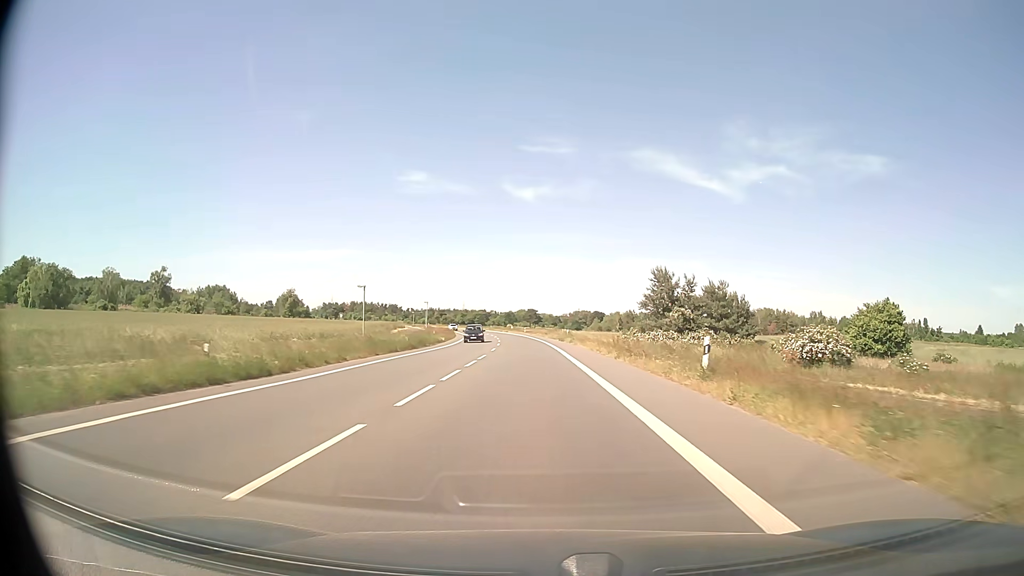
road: primary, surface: asphalt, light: Day
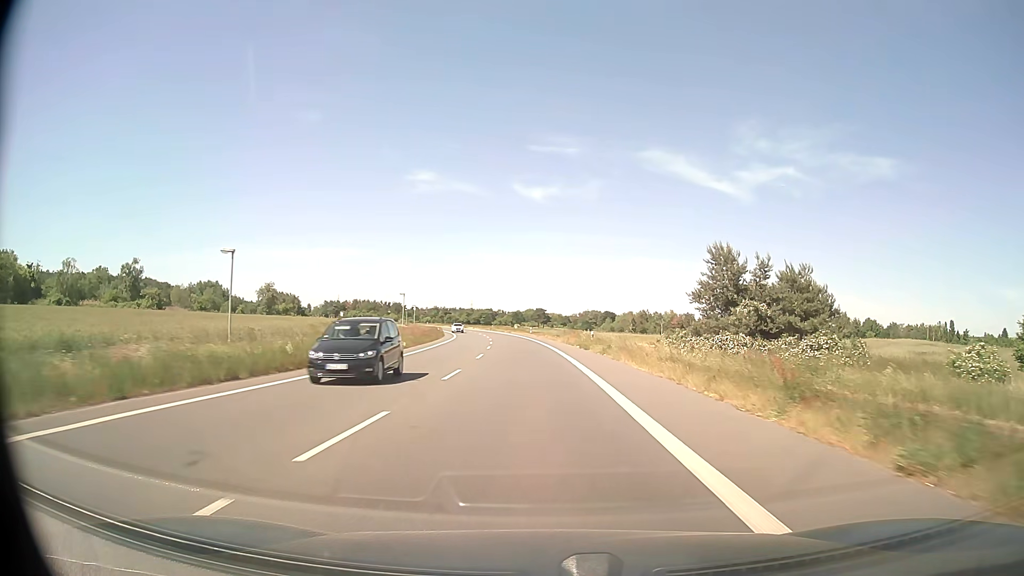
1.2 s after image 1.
(-0.2, +22.4) m; -1°
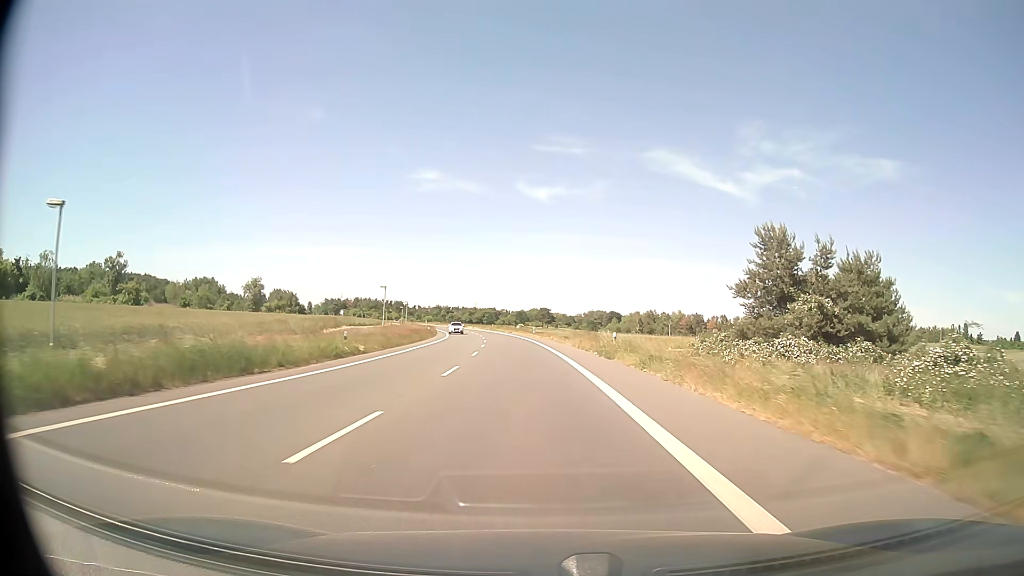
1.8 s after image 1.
(0.0, +11.2) m; 0°
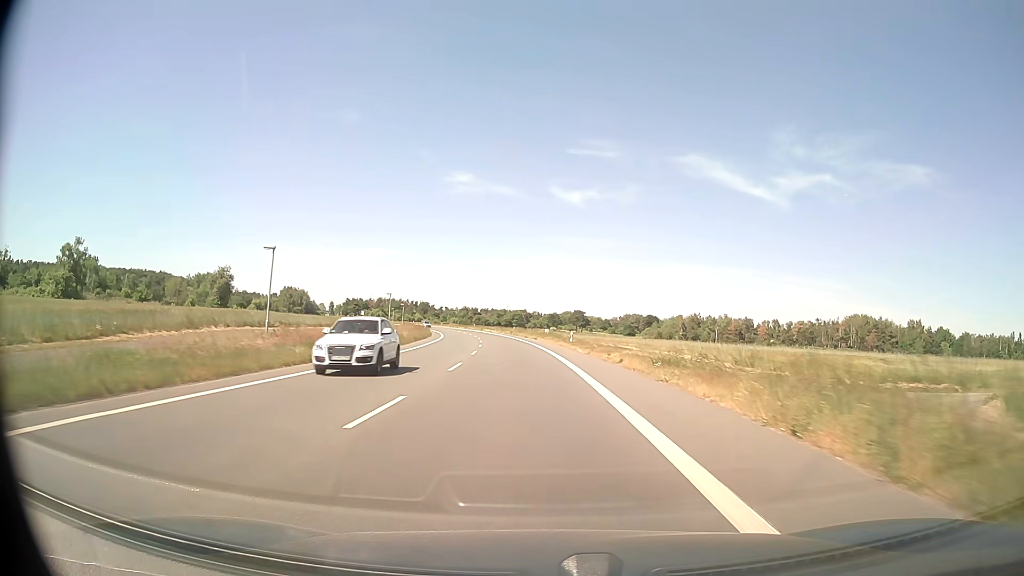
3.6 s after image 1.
(-0.7, +33.8) m; -3°
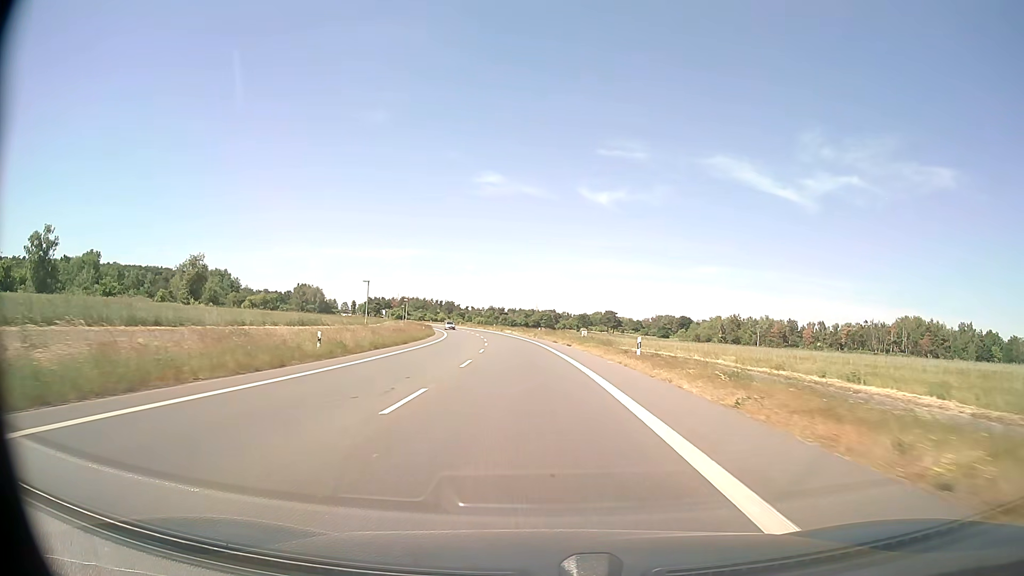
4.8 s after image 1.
(-0.5, +22.6) m; -2°
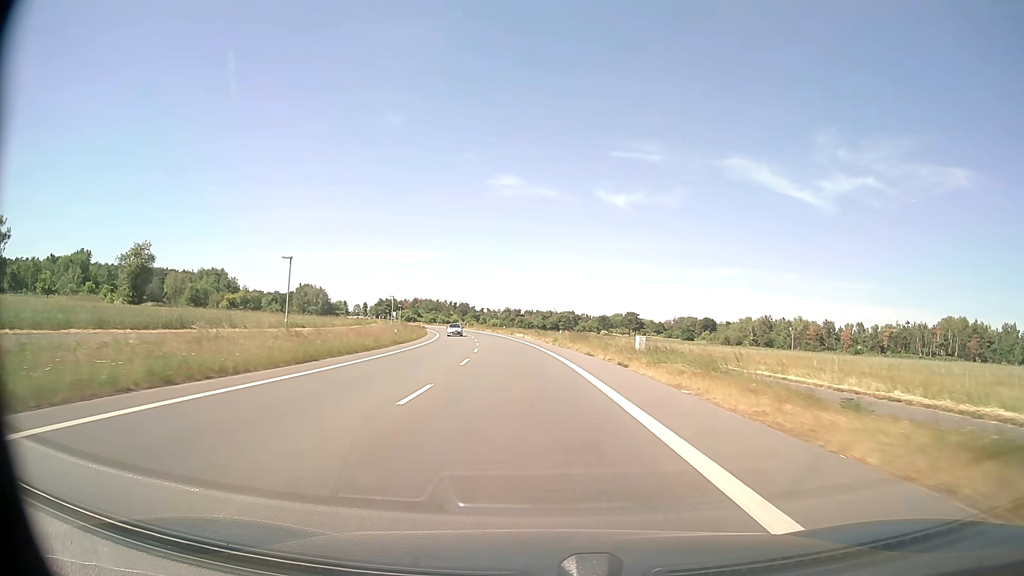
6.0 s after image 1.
(-0.4, +22.6) m; -2°
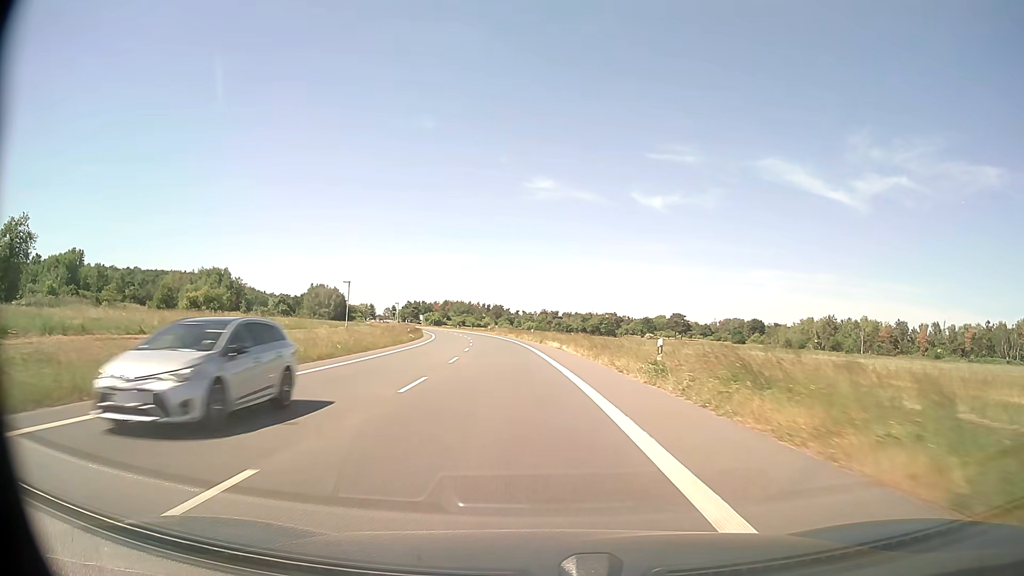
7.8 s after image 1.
(-0.8, +34.0) m; -3°
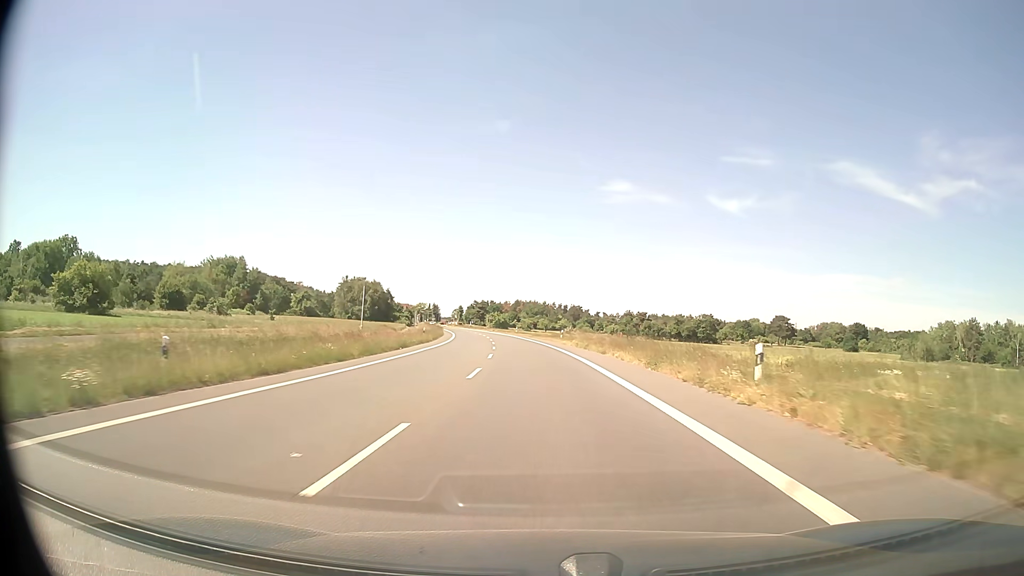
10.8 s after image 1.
(-4.1, +56.6) m; -7°
(0, +10) (0, +20) (-1, +30) (-1, +40) (-2, +50) (-2, +60) (-3, +70) (-4, +80) (-5, +90) (-7, +100) m
